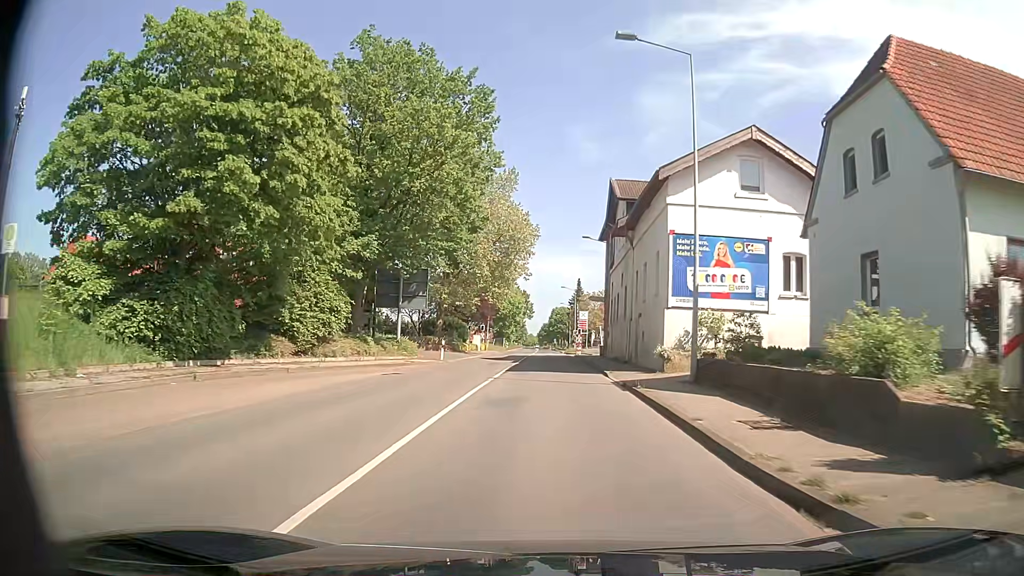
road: secondary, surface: asphalt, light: Day
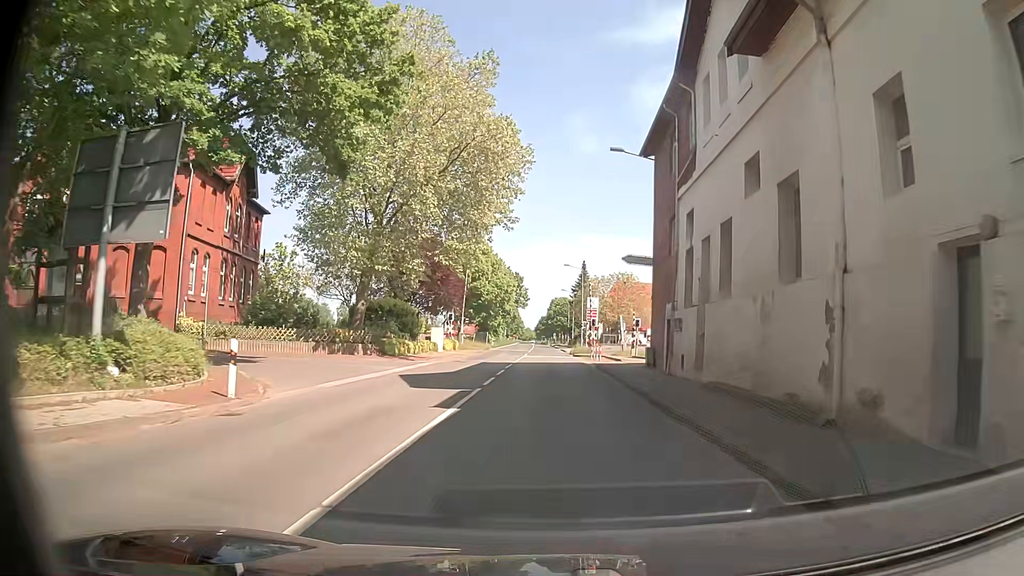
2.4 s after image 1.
(+0.1, +25.3) m; 0°
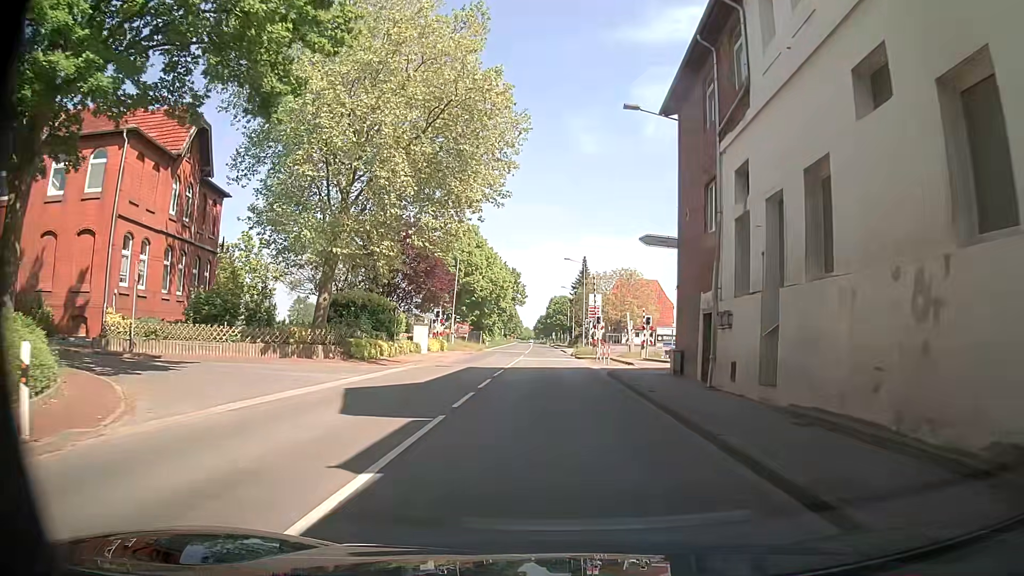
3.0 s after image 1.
(0.0, +5.9) m; +1°
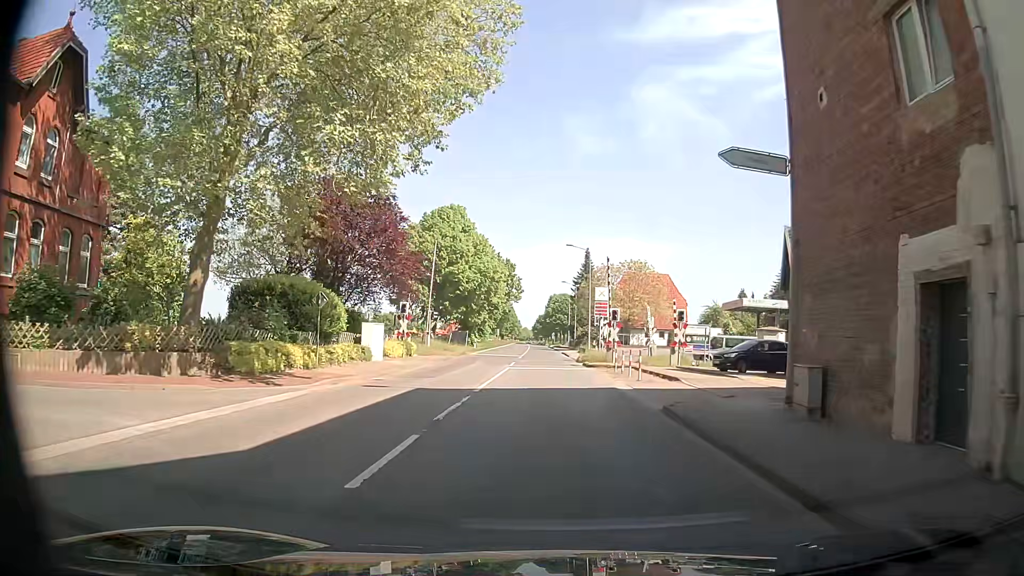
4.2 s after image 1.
(-0.2, +11.4) m; 0°
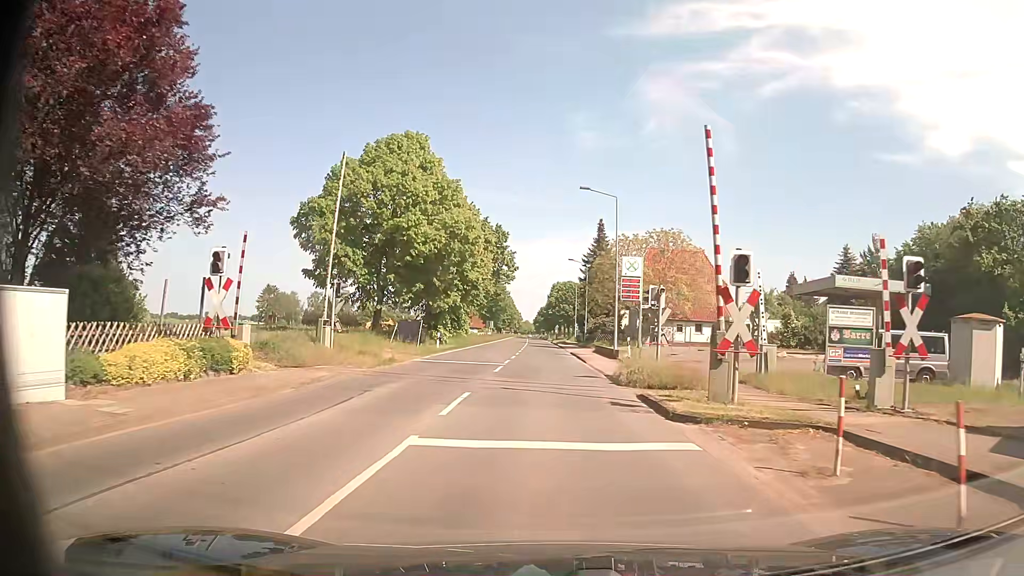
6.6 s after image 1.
(+0.1, +22.2) m; 0°
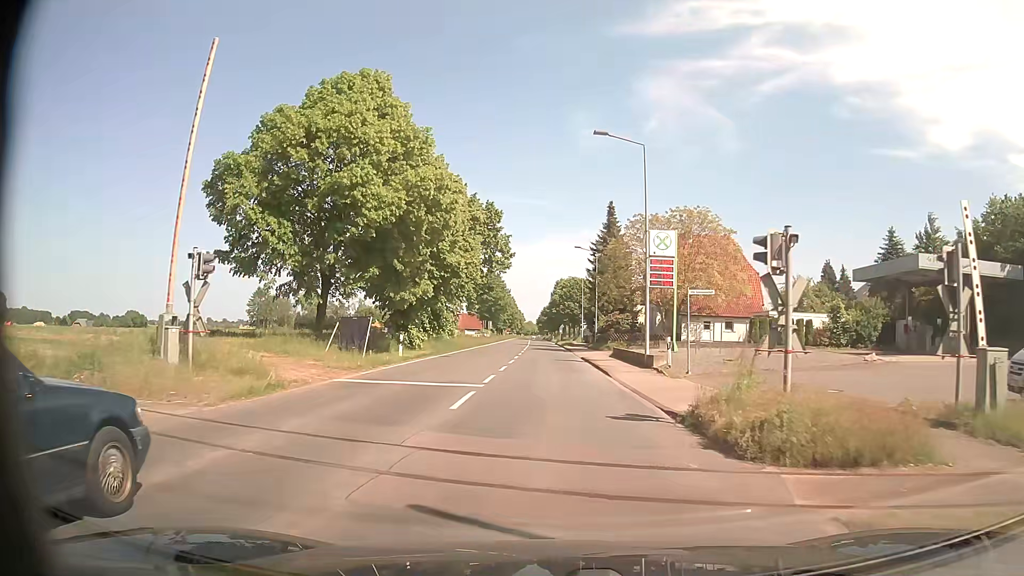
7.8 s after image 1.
(0.0, +11.3) m; 0°
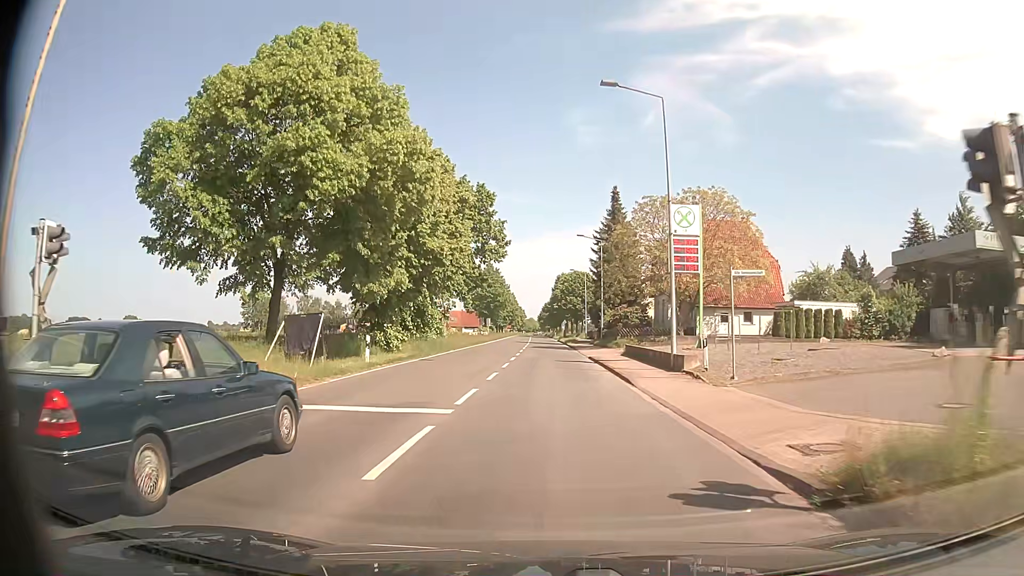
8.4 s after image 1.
(0.0, +5.7) m; 0°
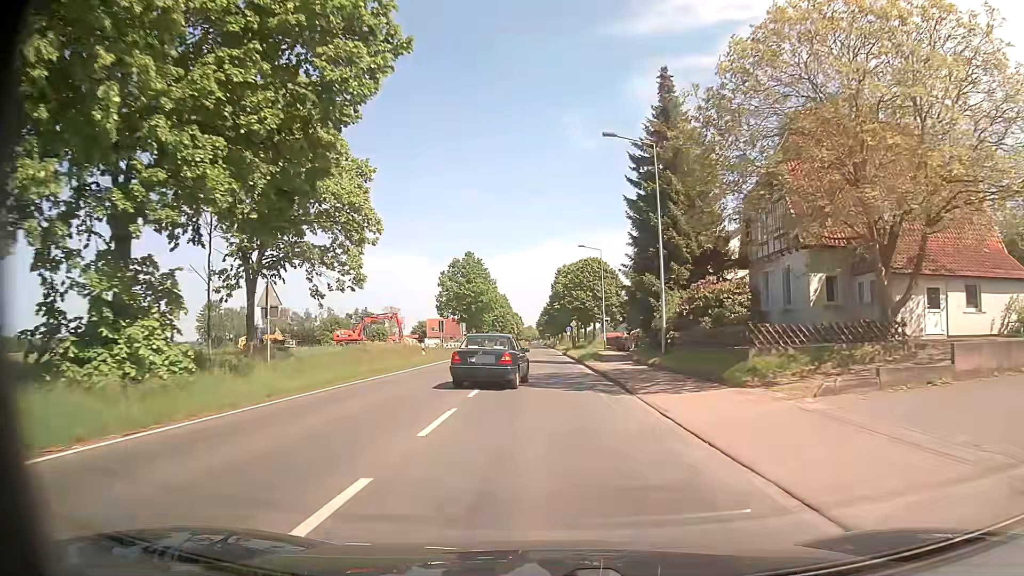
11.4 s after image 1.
(-0.1, +33.3) m; 0°
(0, +10) (0, +20) (0, +30) (0, +40) (0, +50) (0, +60) (-1, +70) (-1, +80) (-1, +90) (-1, +100) m
